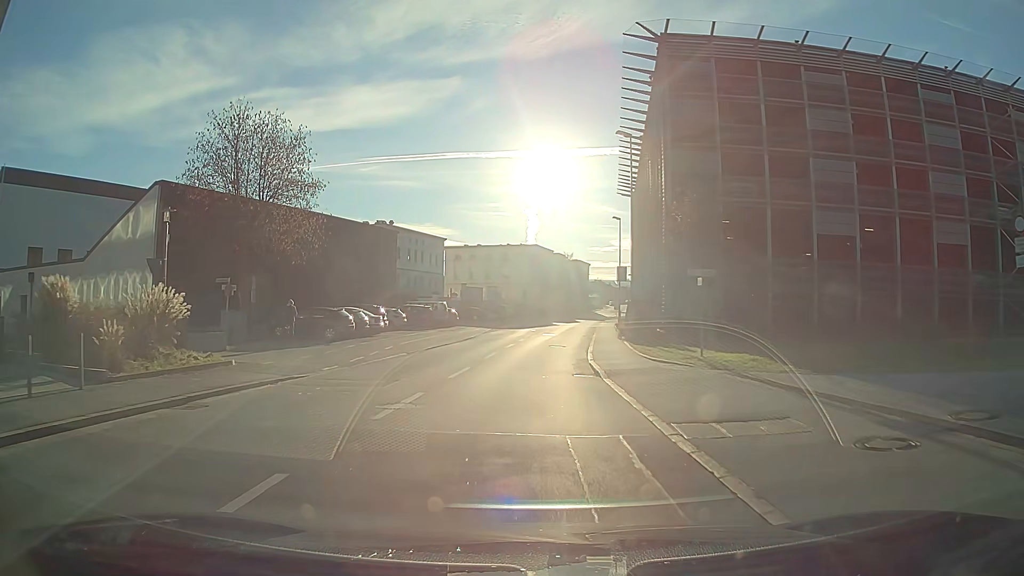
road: tertiary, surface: asphalt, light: Day
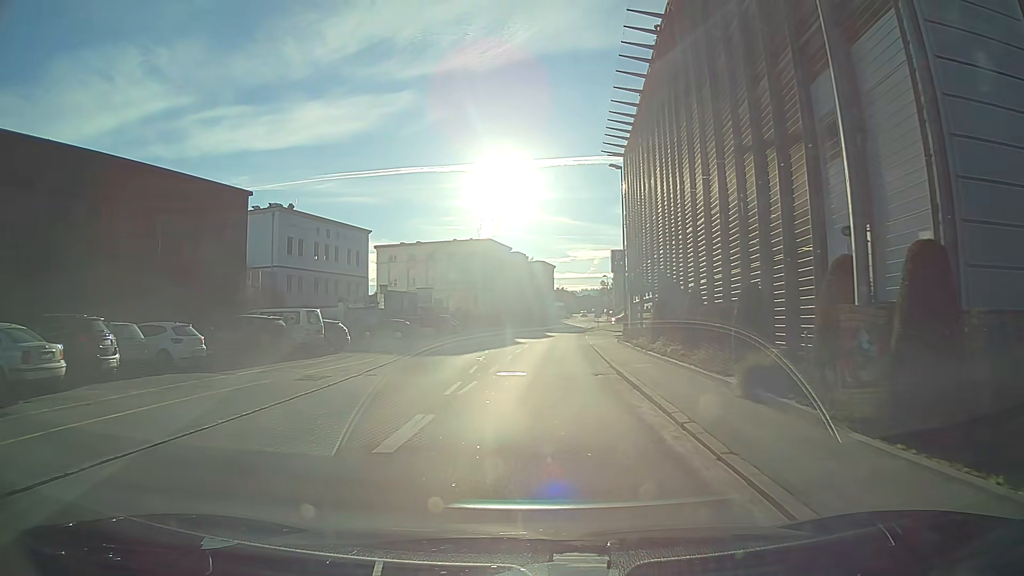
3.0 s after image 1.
(+0.5, +25.5) m; +4°
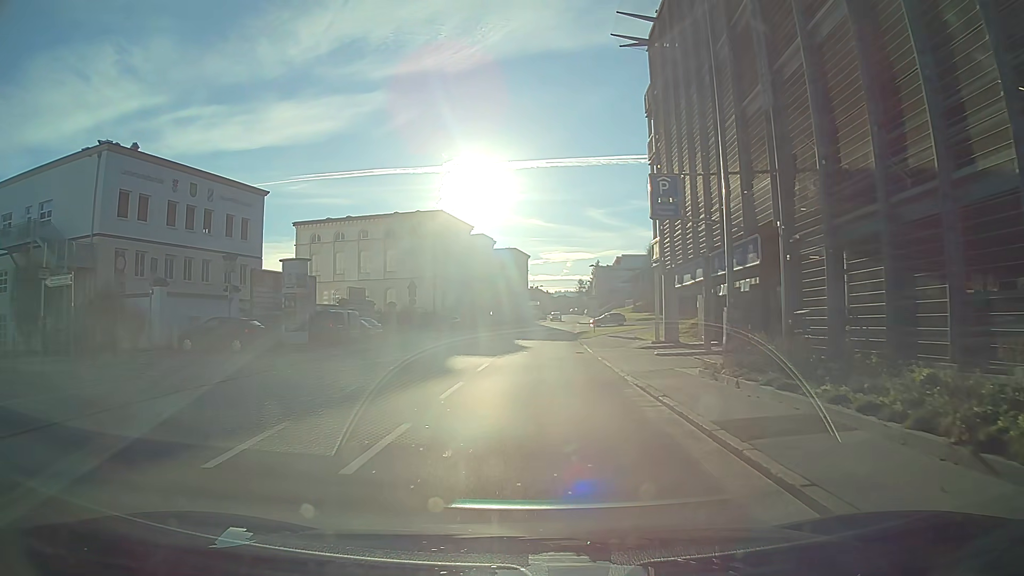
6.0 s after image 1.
(+0.4, +25.2) m; +2°
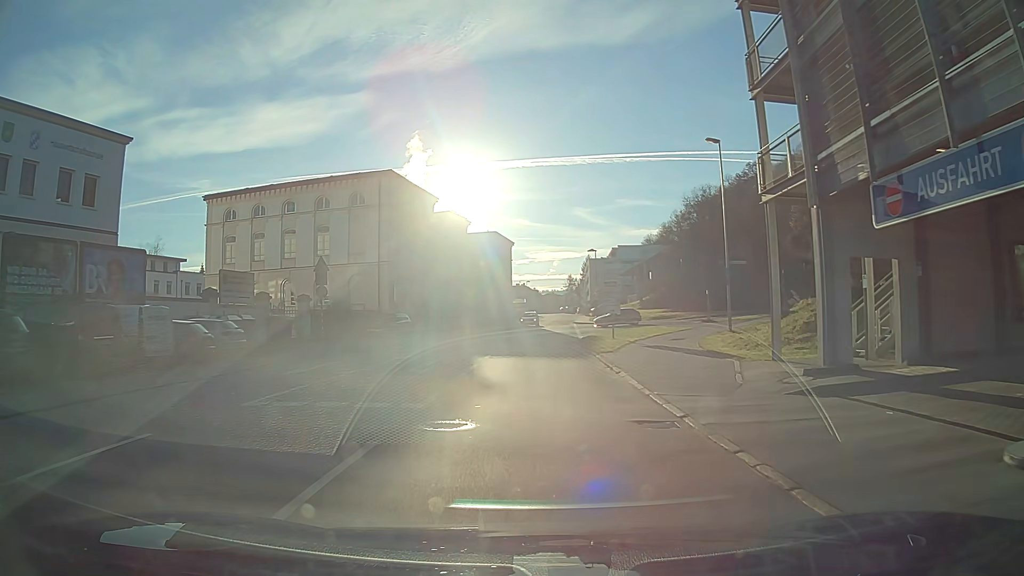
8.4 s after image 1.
(+0.2, +19.6) m; +1°
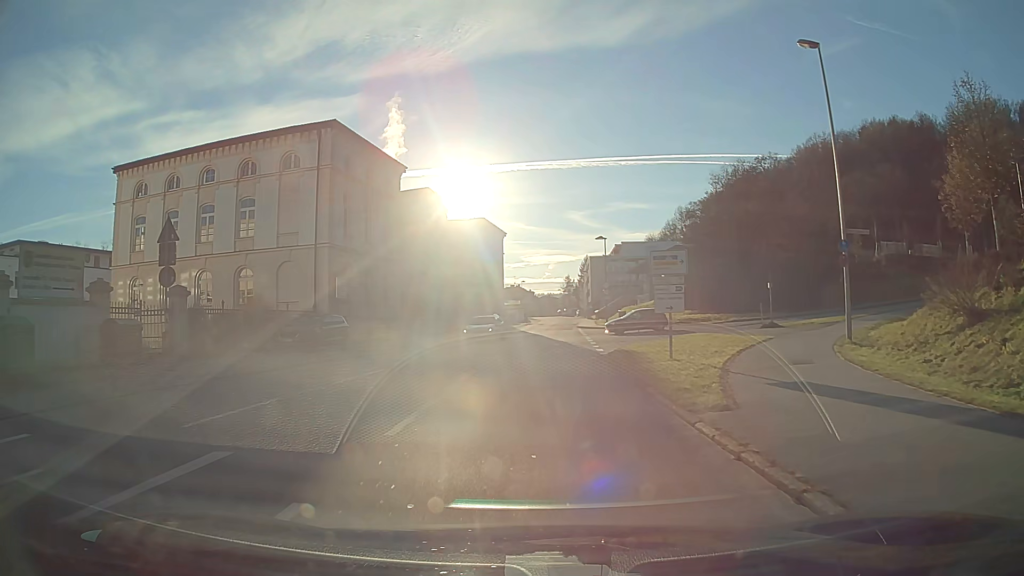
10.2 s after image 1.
(0.0, +14.3) m; 0°
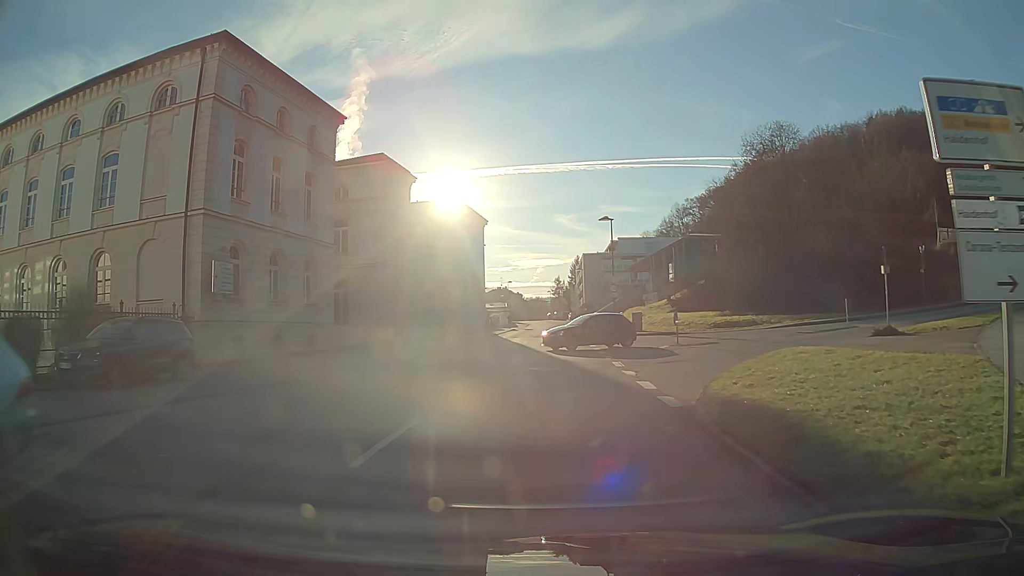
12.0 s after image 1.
(+0.1, +13.7) m; +1°
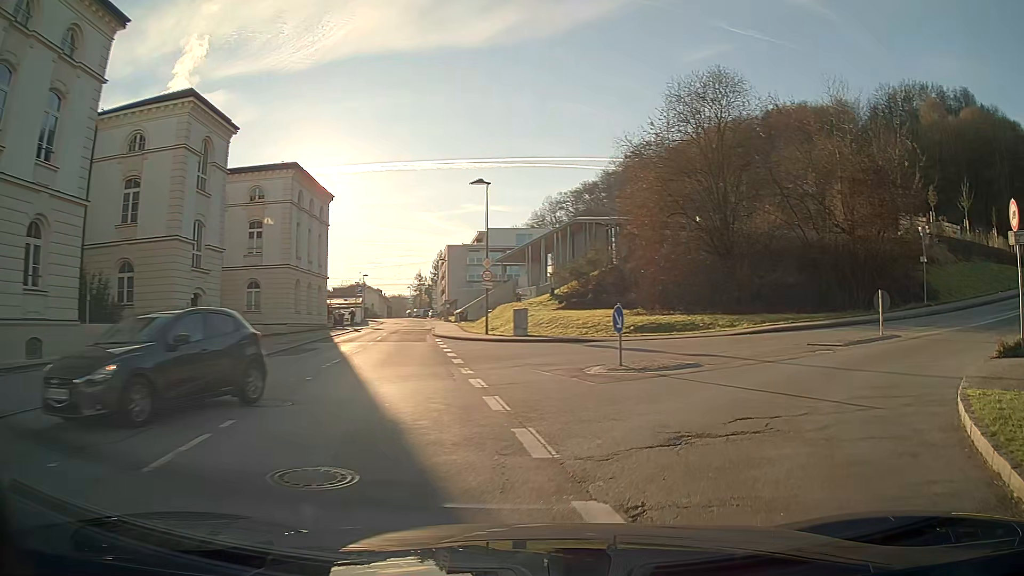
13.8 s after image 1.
(+1.1, +12.4) m; +16°
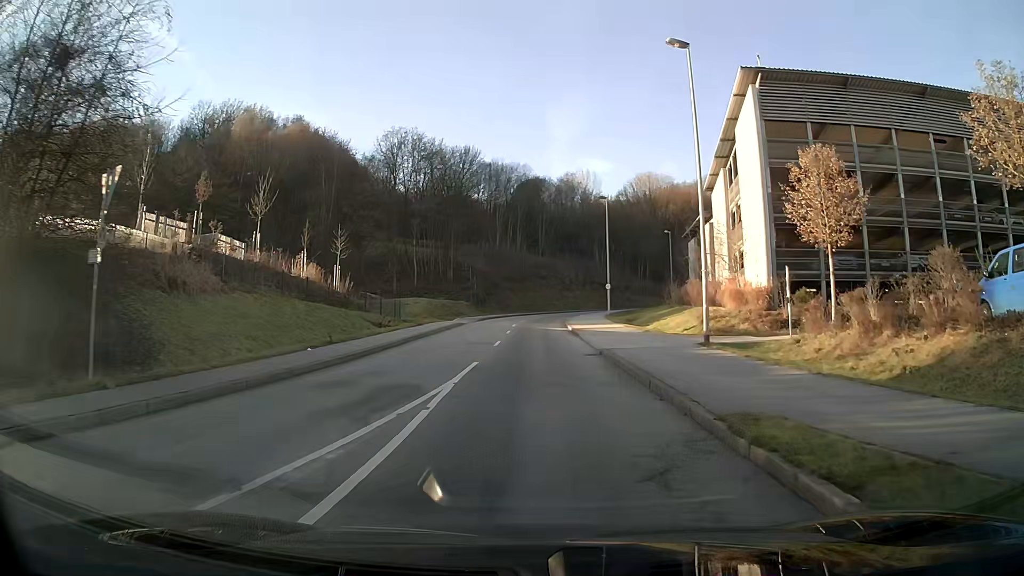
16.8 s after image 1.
(+11.6, +16.6) m; +57°
(0, +10) (0, +20) (0, +30) (0, +40) (+1, +50) (+2, +60) (+4, +70) (+8, +79) (+13, +88) (+18, +96) m
